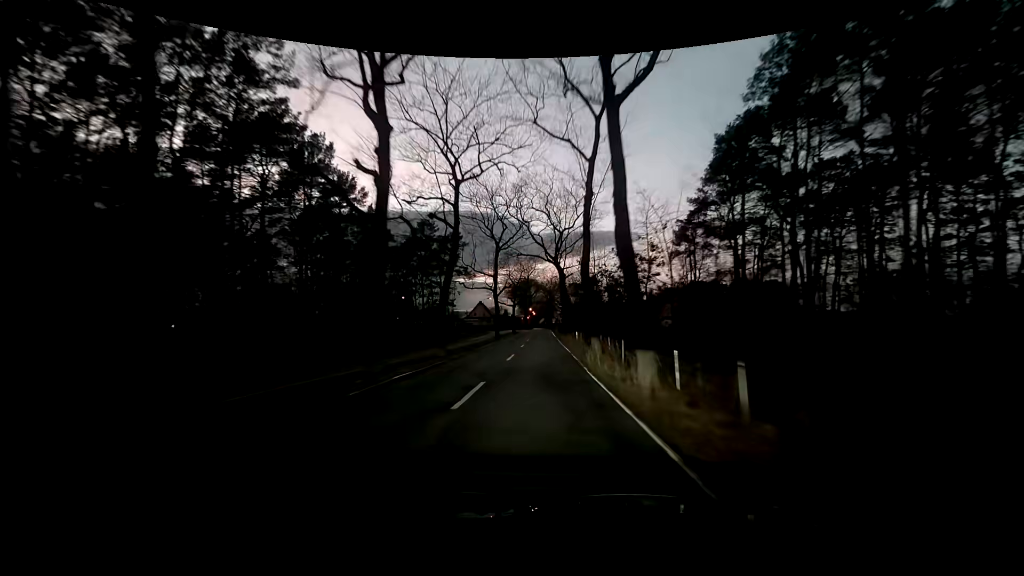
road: tertiary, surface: asphalt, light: Dusk
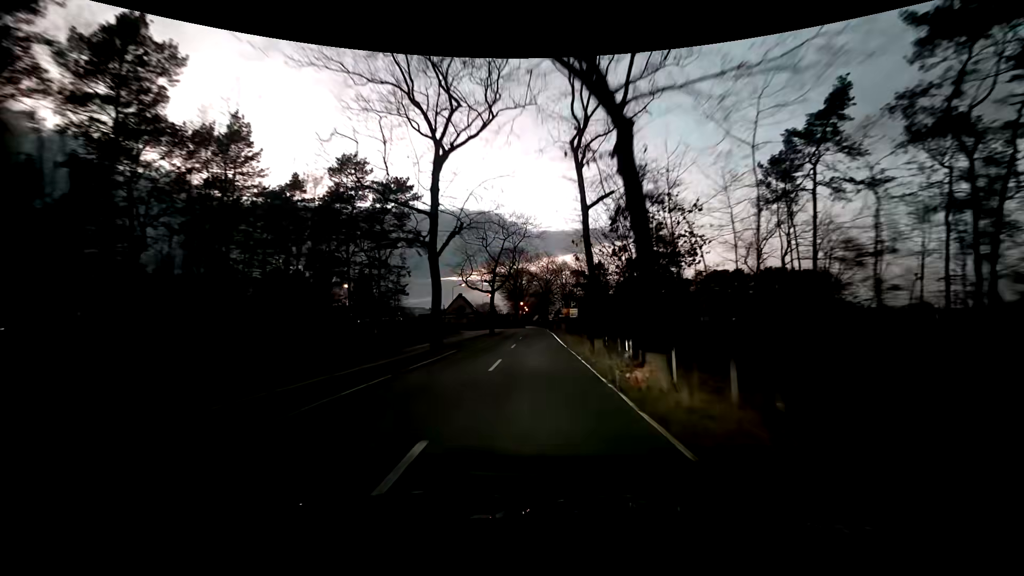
(+0.2, +30.4) m; +1°
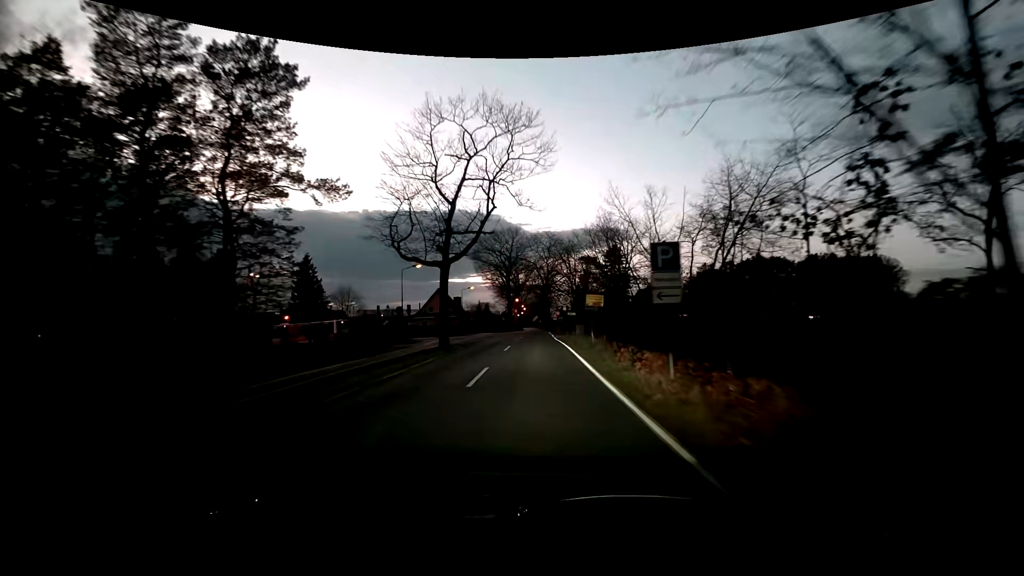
(0.0, +27.2) m; -1°
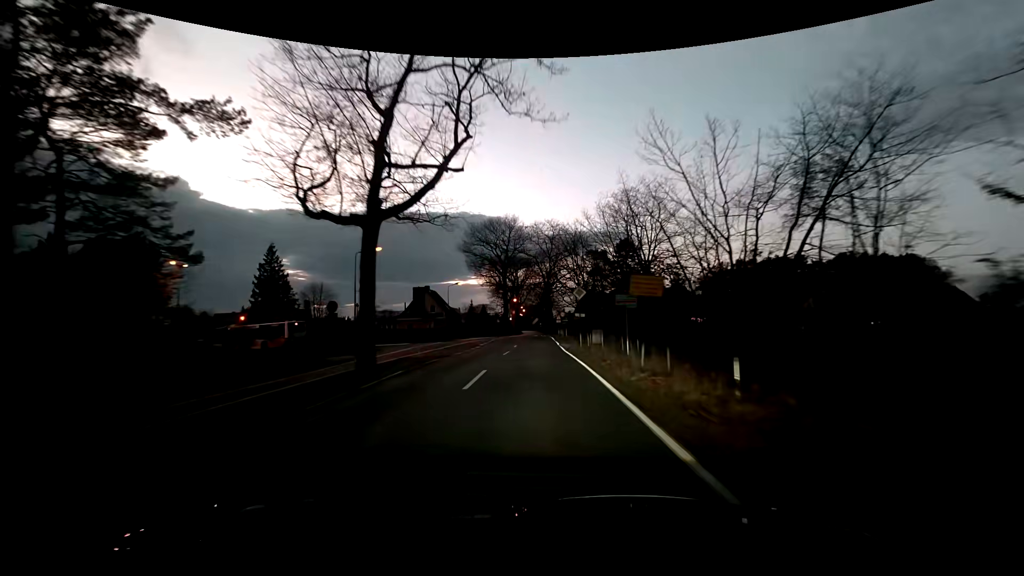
(+0.2, +12.1) m; +1°
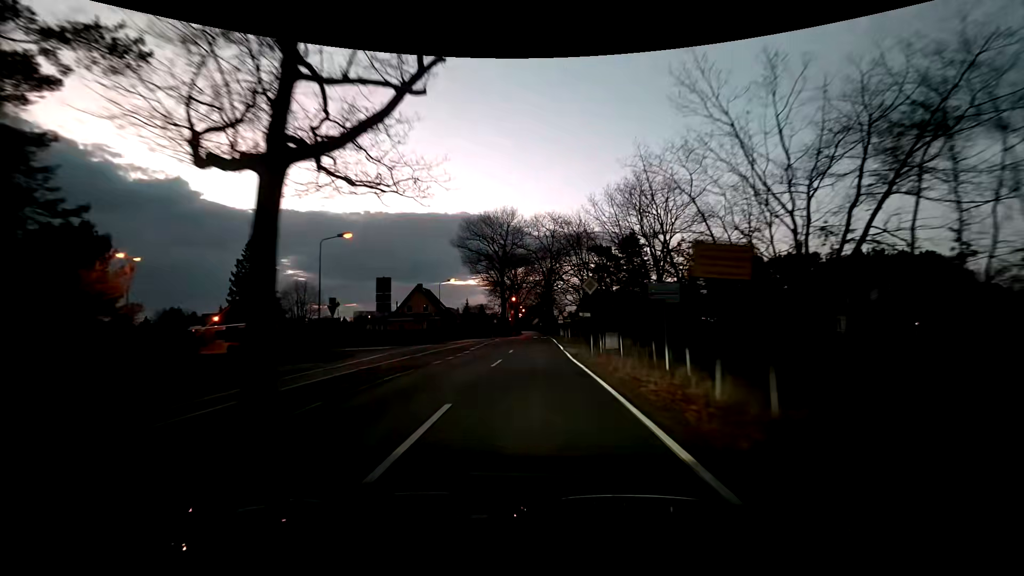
(0.0, +5.6) m; +1°
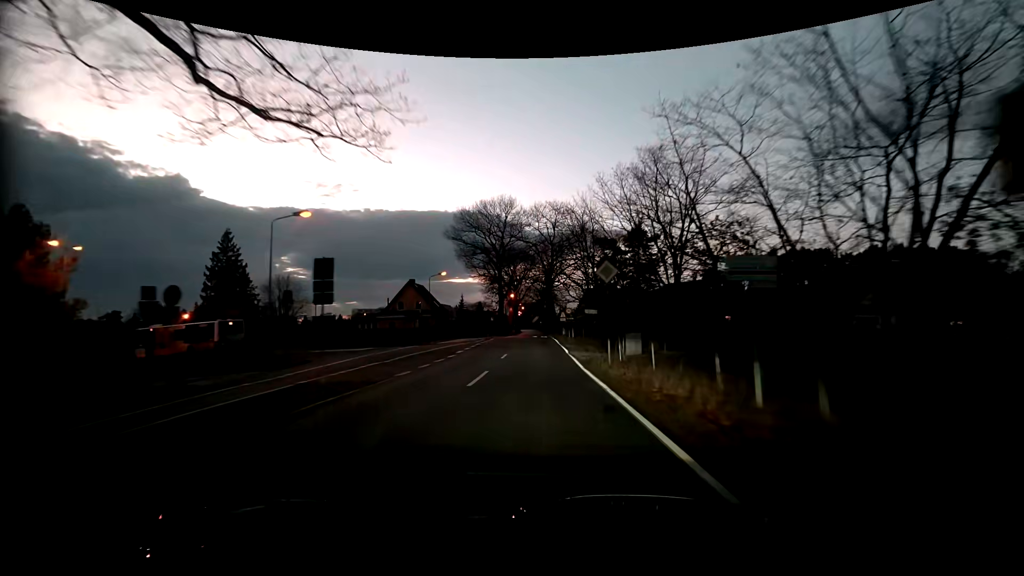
(0.0, +5.3) m; 0°
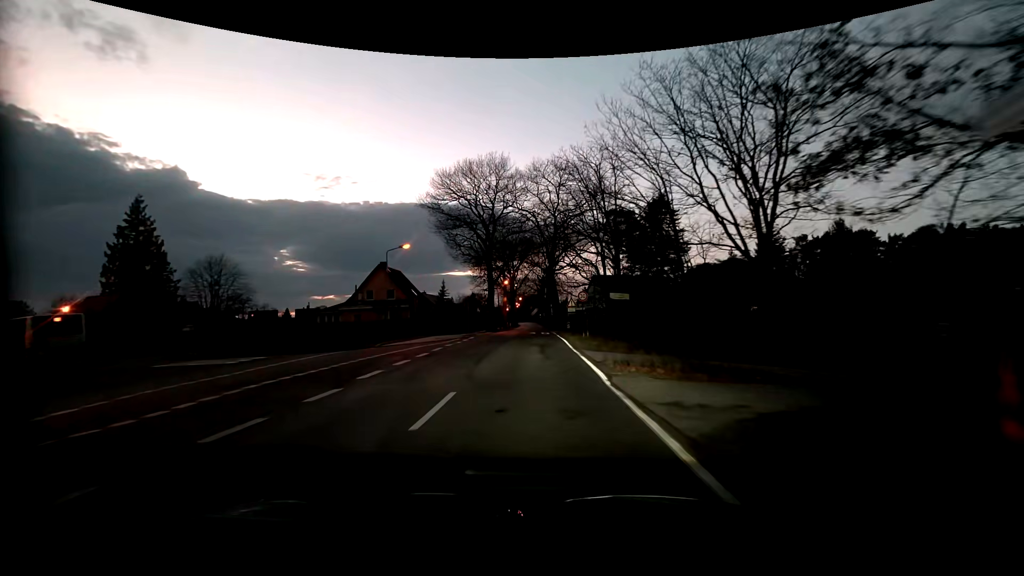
(0.0, +14.6) m; 0°
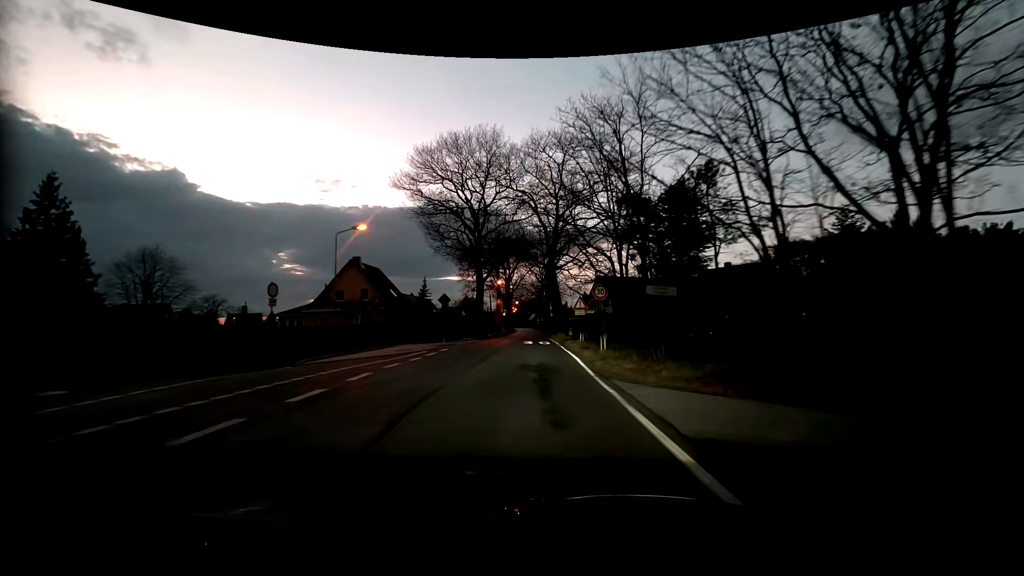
(+0.1, +9.4) m; +1°
(0, +10) (0, +20) (0, +30) (0, +40) (-1, +50) (-1, +60) (-1, +70) (-1, +80) (-1, +90) (-1, +100) m
